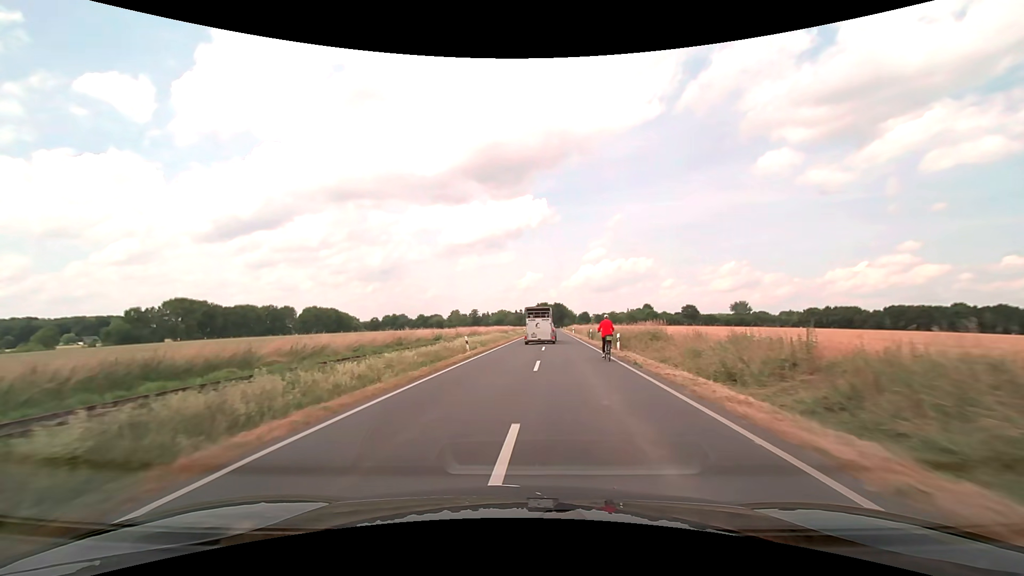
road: secondary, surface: asphalt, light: Day
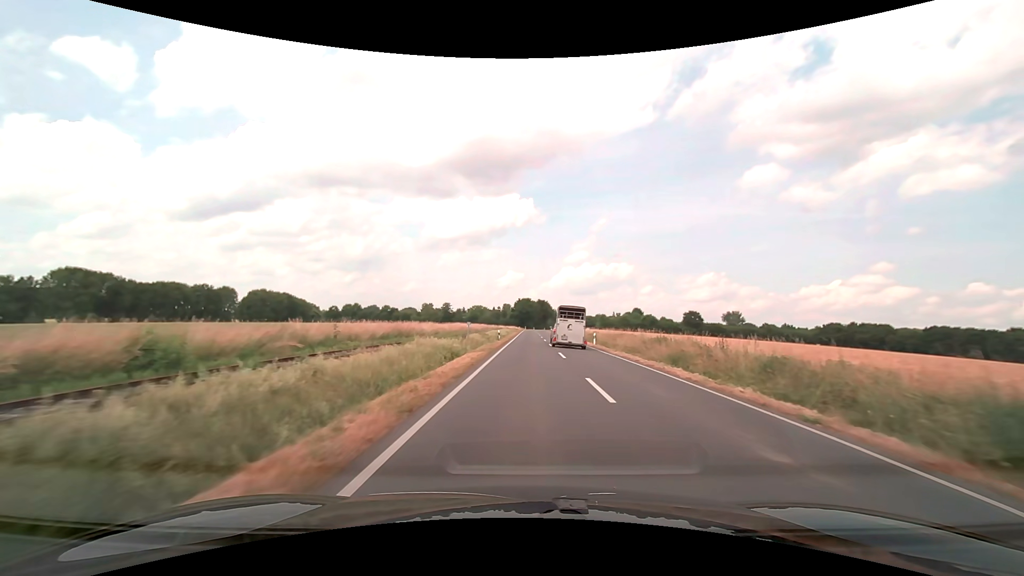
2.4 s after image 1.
(+0.2, +41.6) m; +2°
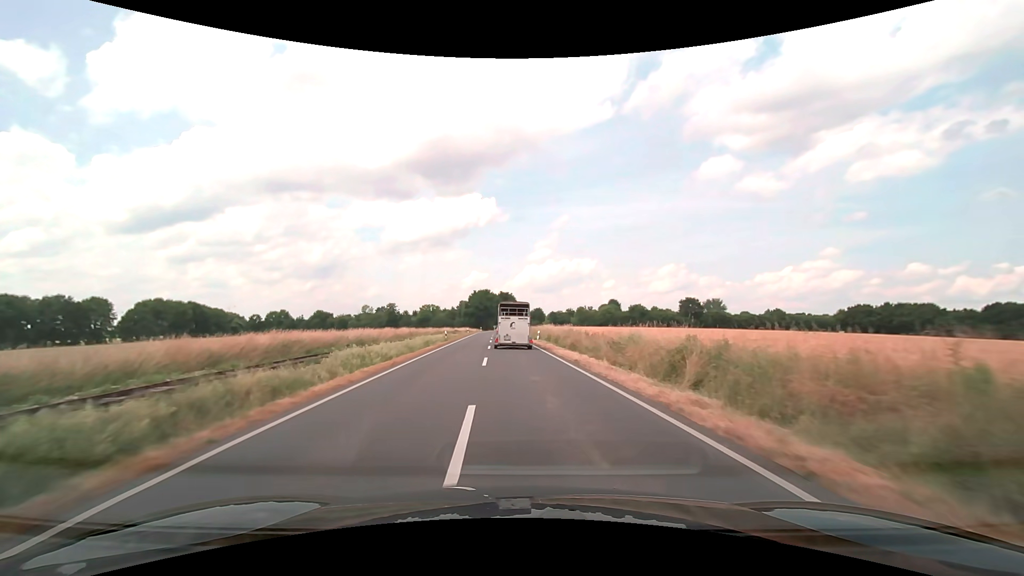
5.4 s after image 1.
(+2.6, +52.5) m; +4°
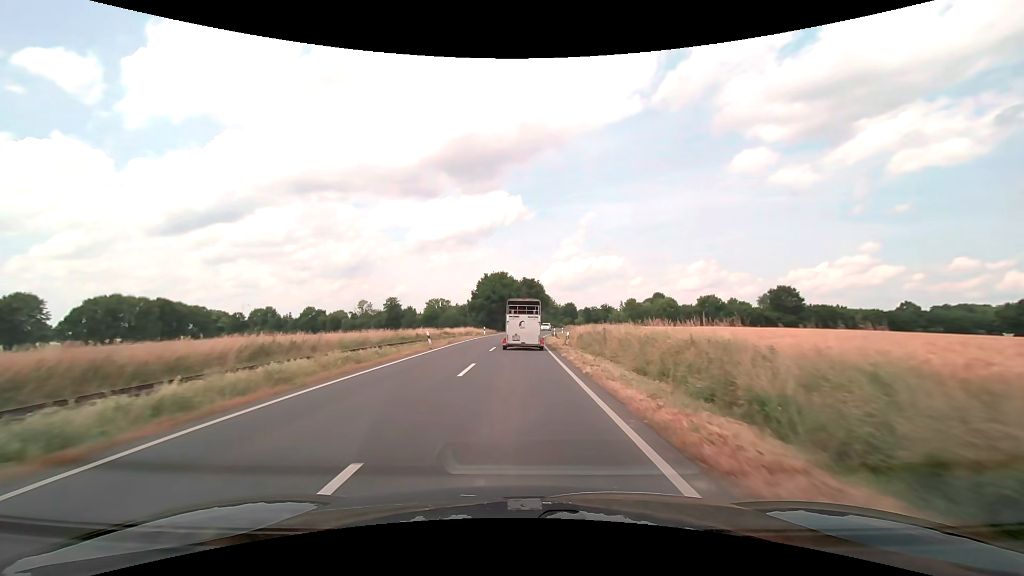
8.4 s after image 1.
(-1.7, +51.1) m; -3°
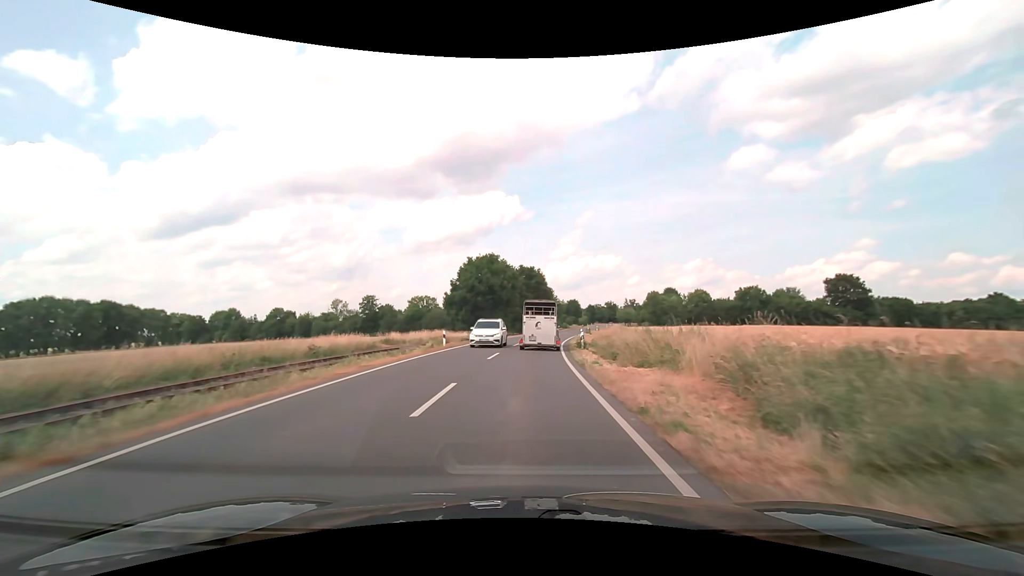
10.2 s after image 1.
(0.0, +29.5) m; 0°
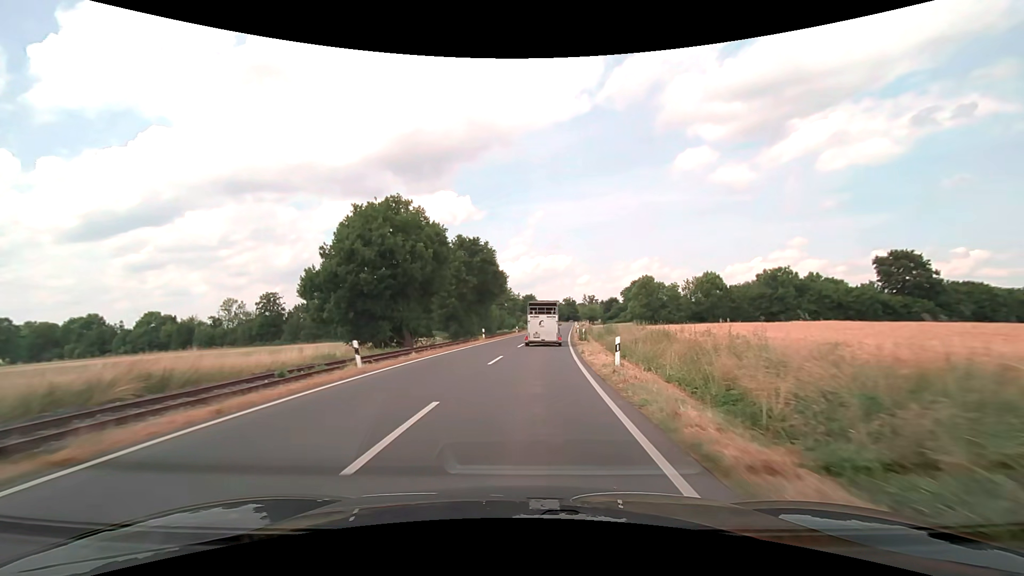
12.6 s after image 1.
(+1.6, +38.4) m; +5°
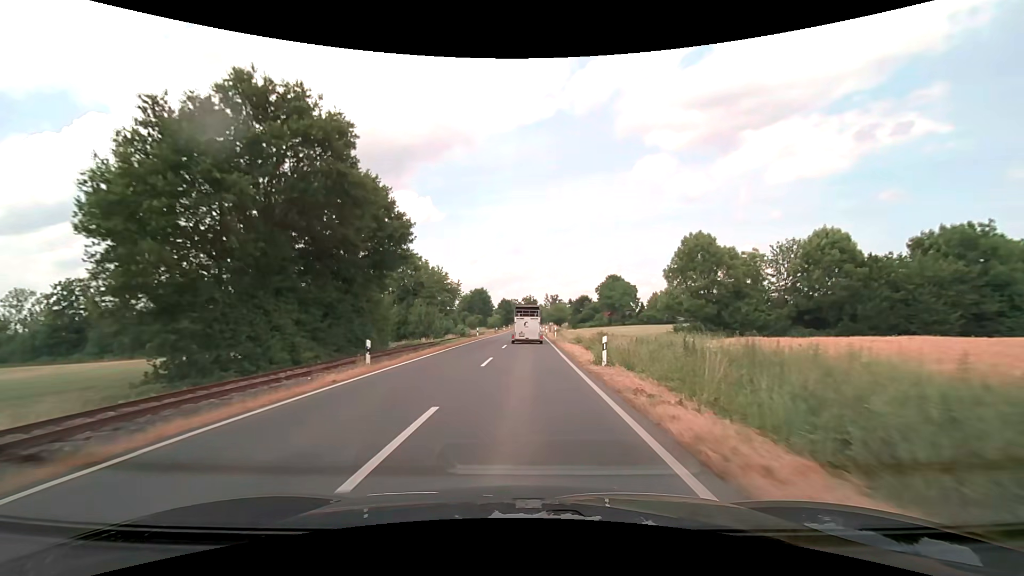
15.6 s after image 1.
(+2.9, +48.1) m; +5°
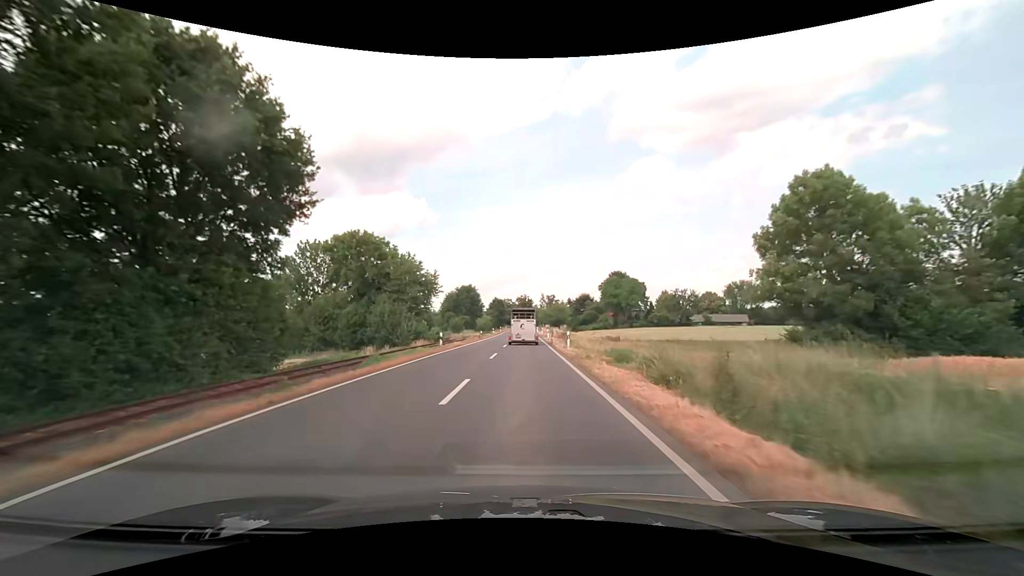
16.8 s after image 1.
(+0.1, +19.6) m; +1°
(0, +10) (0, +20) (0, +30) (0, +40) (0, +50) (0, +60) (0, +70) (+1, +80) (+1, +90) (+1, +100) m
